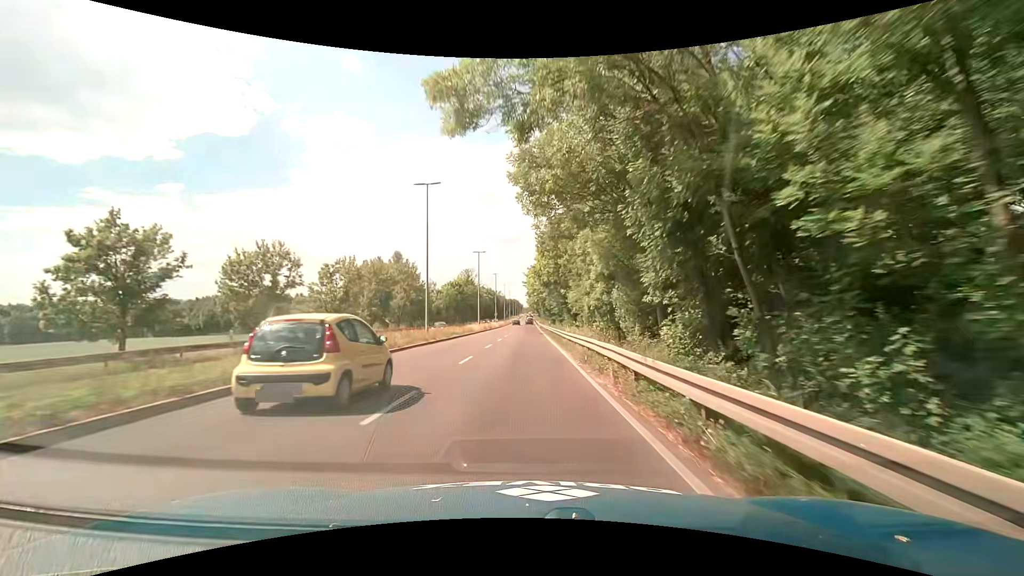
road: primary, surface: asphalt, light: Day
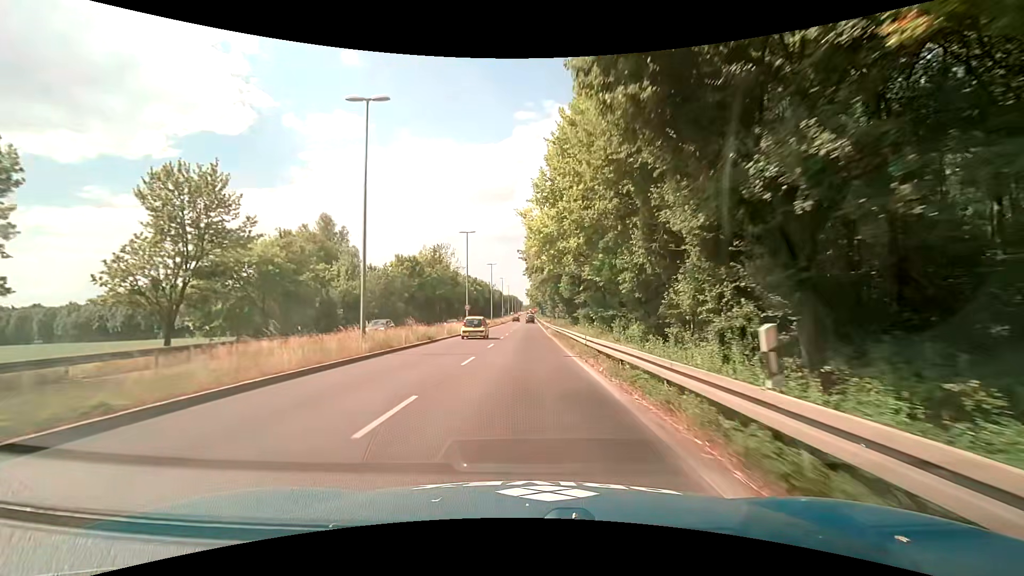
(-0.1, +45.8) m; 0°
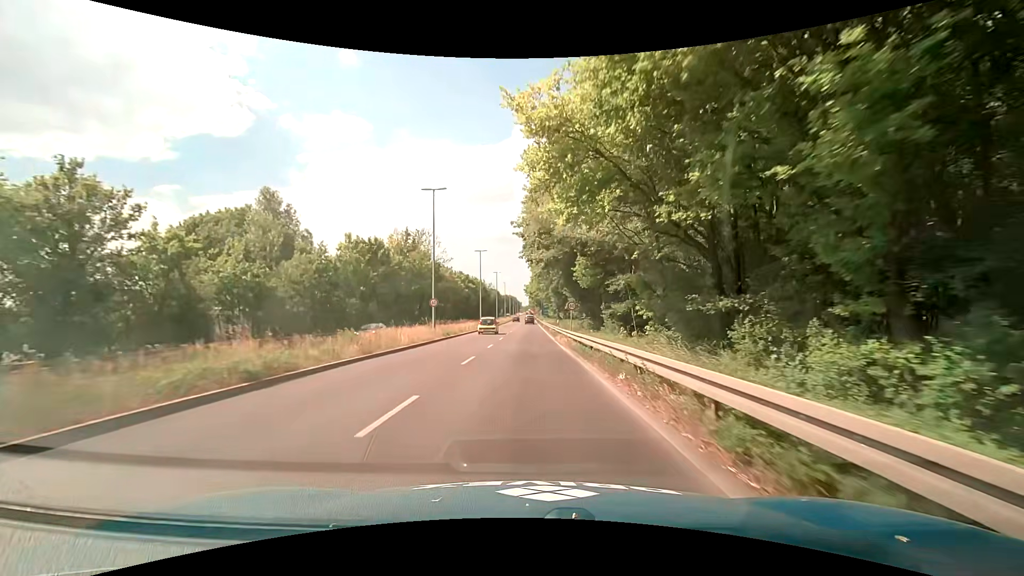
(0.0, +18.0) m; +1°
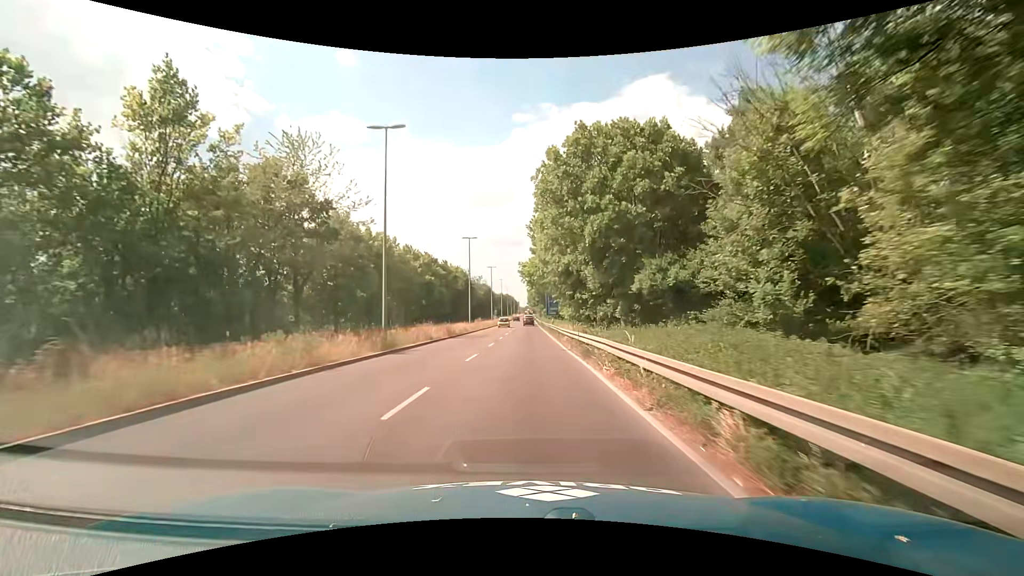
(-0.3, +44.1) m; 0°
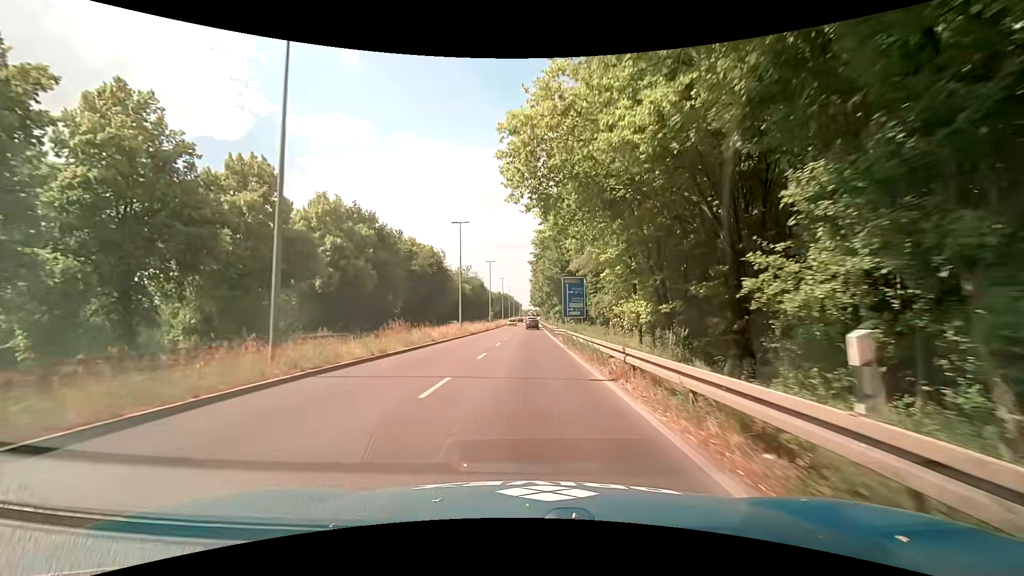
(-0.4, +43.1) m; -1°
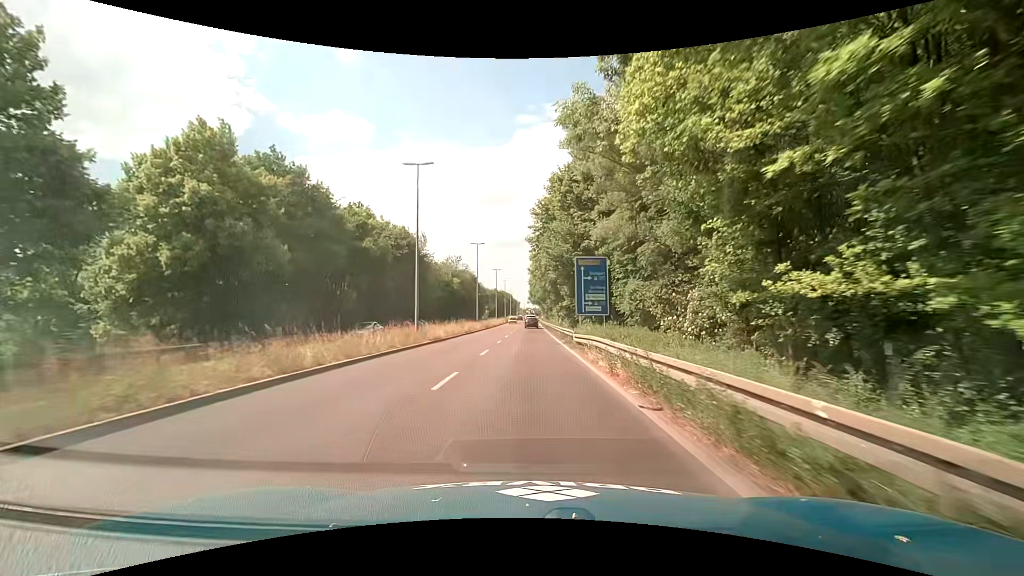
(+0.1, +17.4) m; 0°
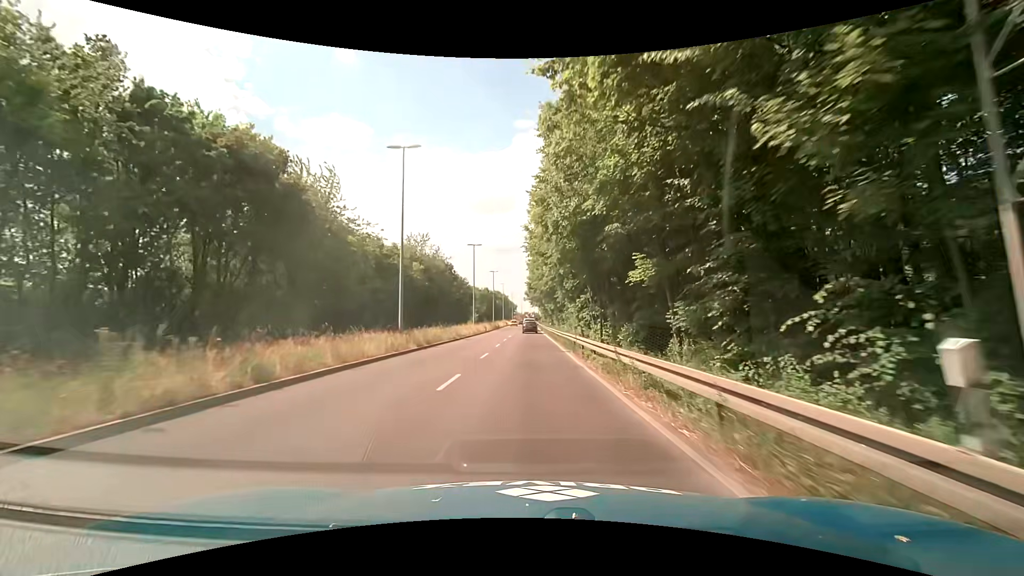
(0.0, +35.8) m; 0°
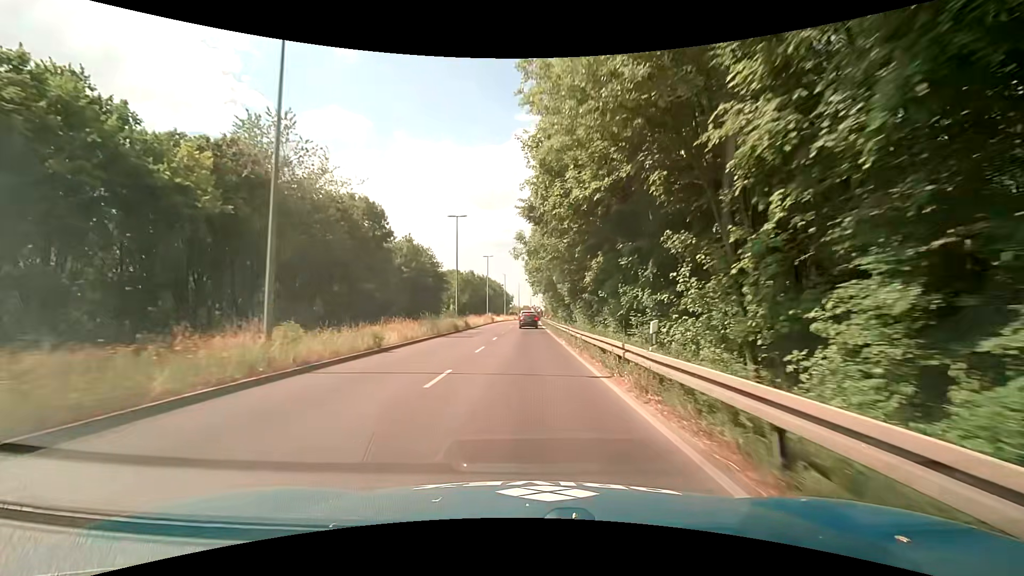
(+0.4, +45.9) m; 0°
(0, +10) (0, +20) (0, +30) (0, +40) (0, +50) (+1, +60) (+1, +70) (+1, +80) (+1, +90) (+2, +100) m
